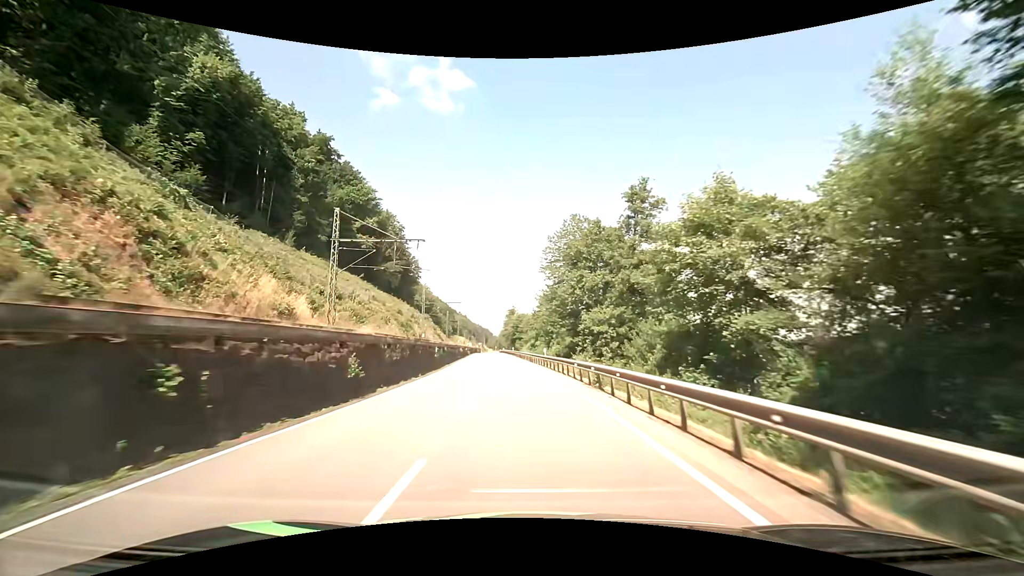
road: primary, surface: asphalt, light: Day
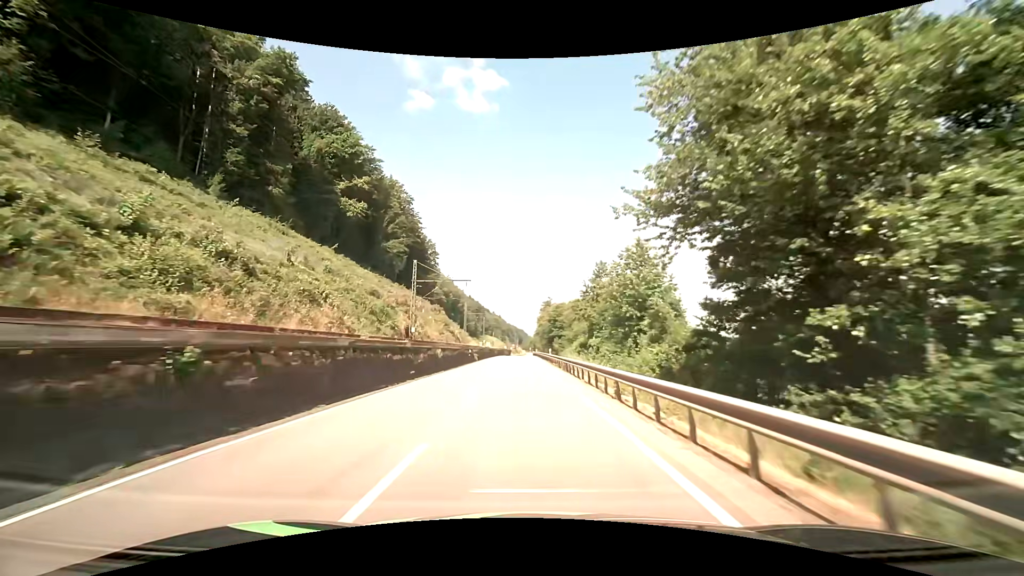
(-1.5, +34.9) m; -5°
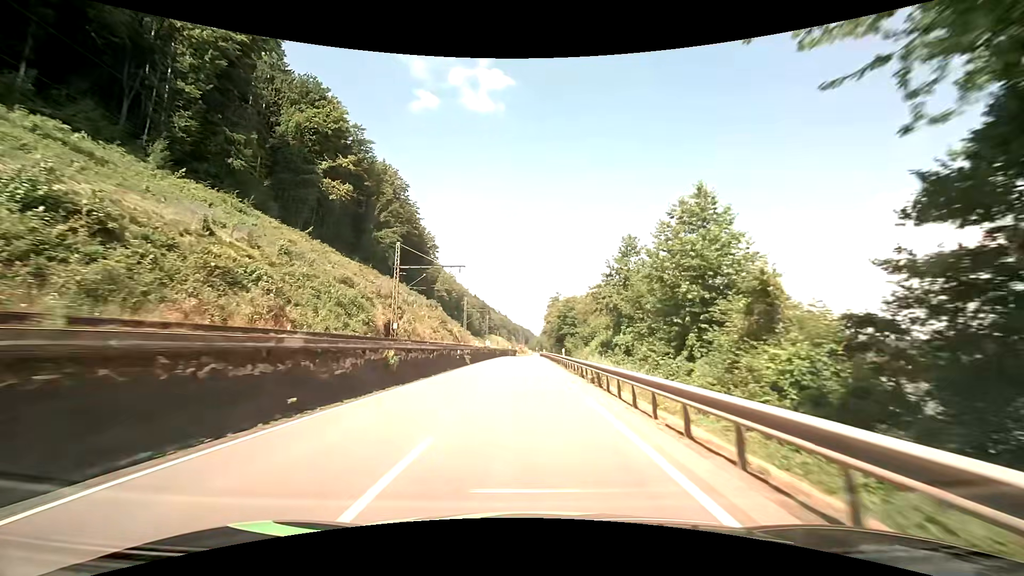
(0.0, +11.6) m; -1°
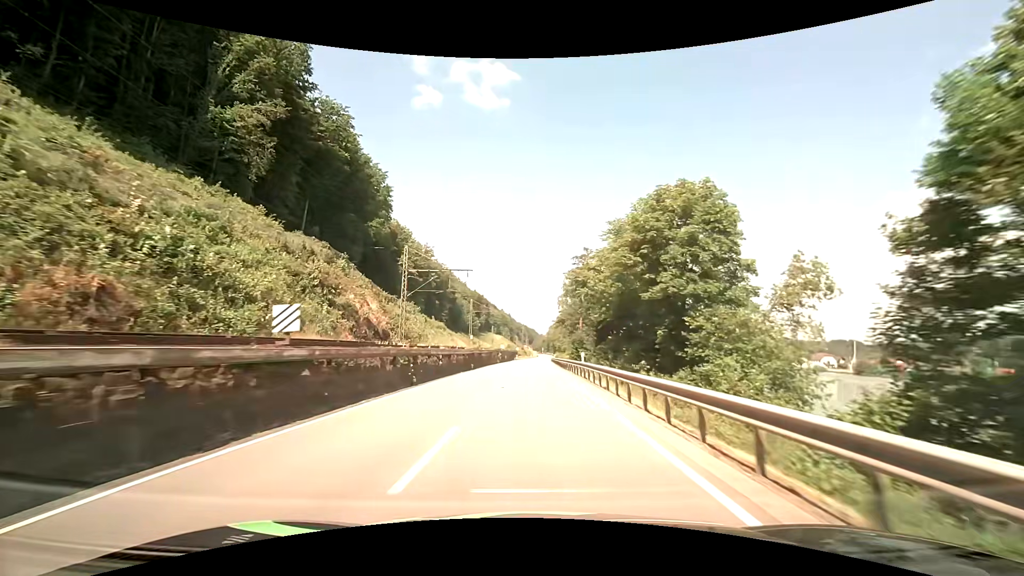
(-0.2, +58.2) m; 0°
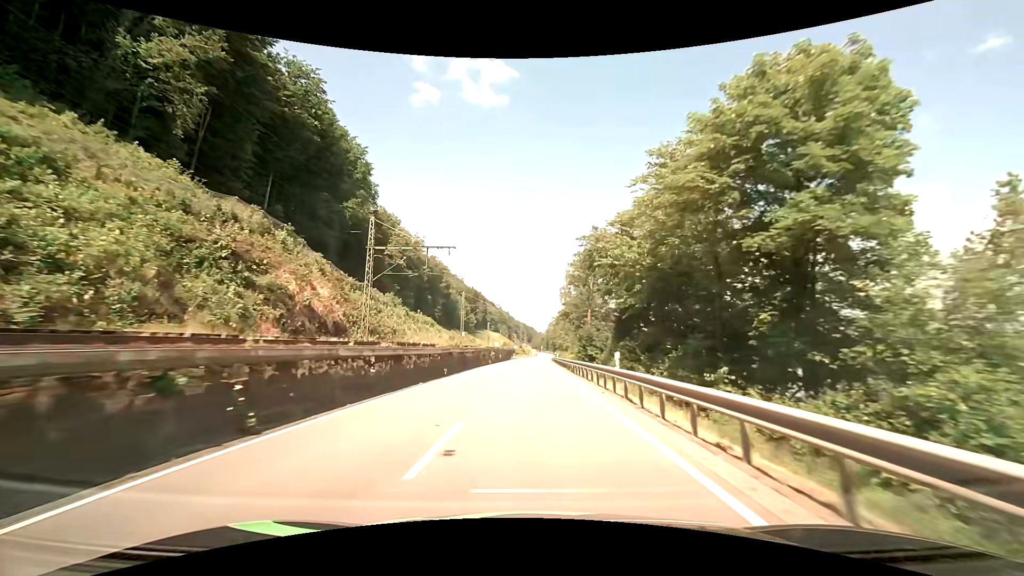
(0.0, +11.6) m; 0°
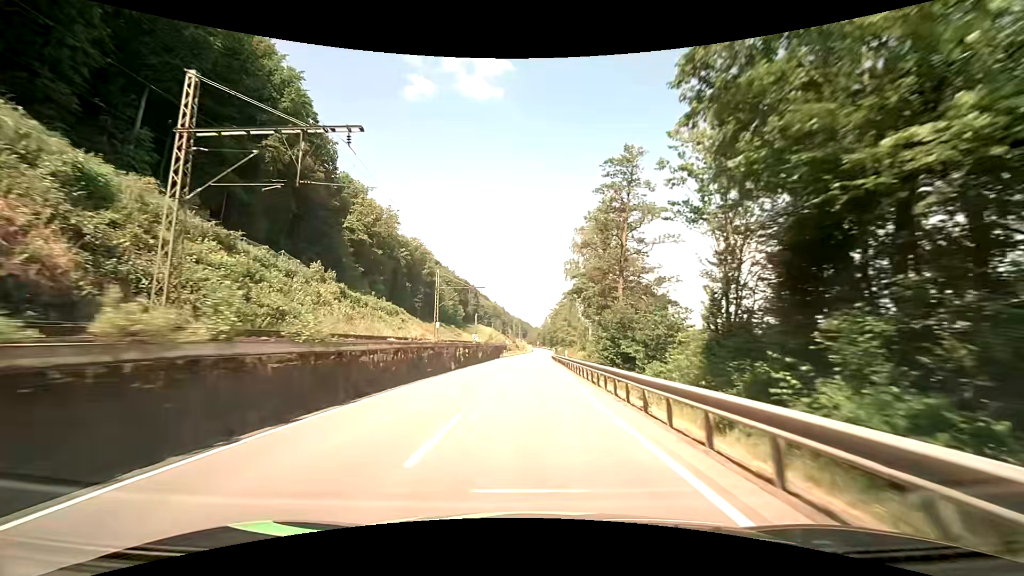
(+0.2, +23.3) m; +1°
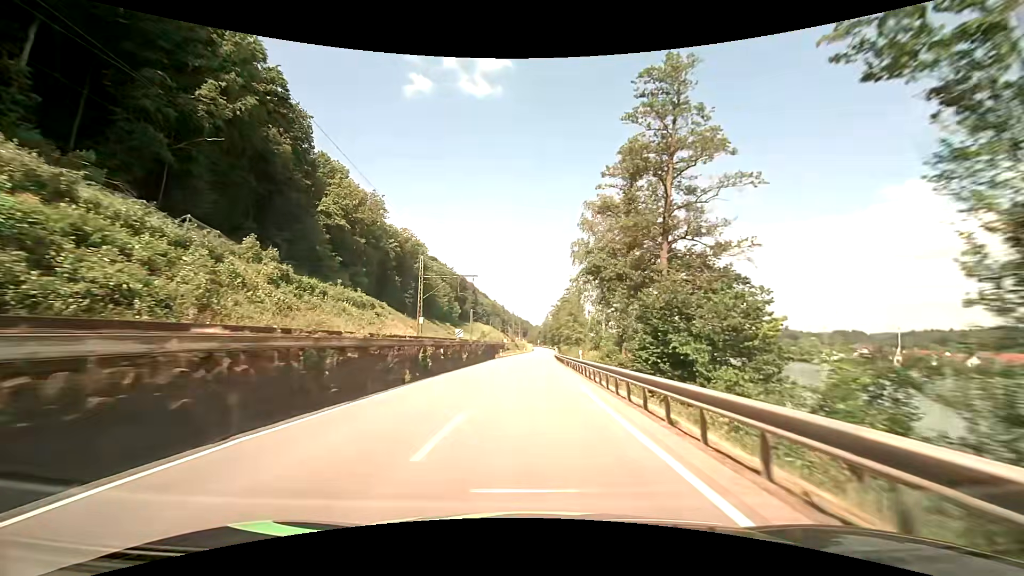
(-0.1, +11.7) m; 0°
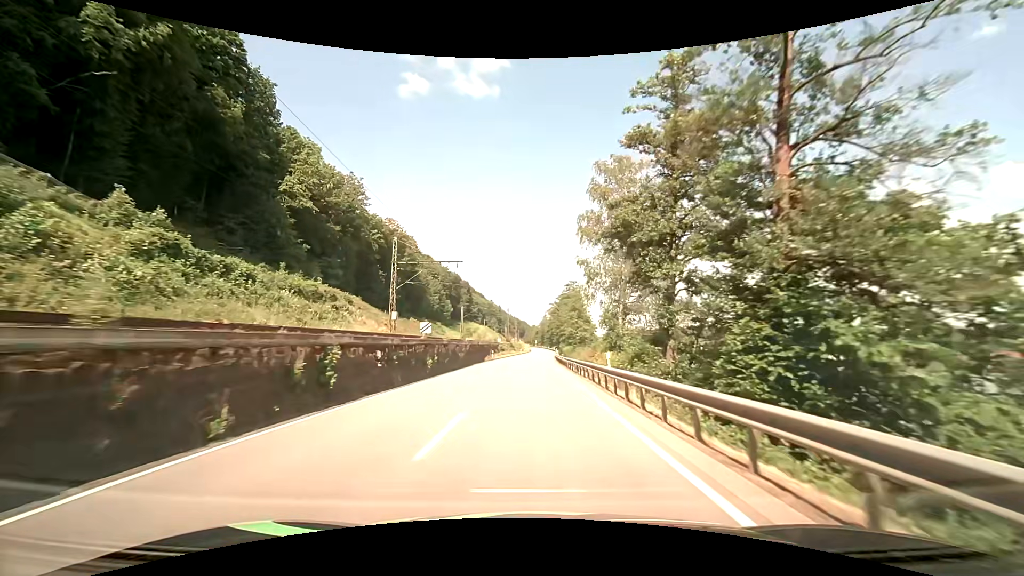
(-0.1, +11.7) m; 0°
